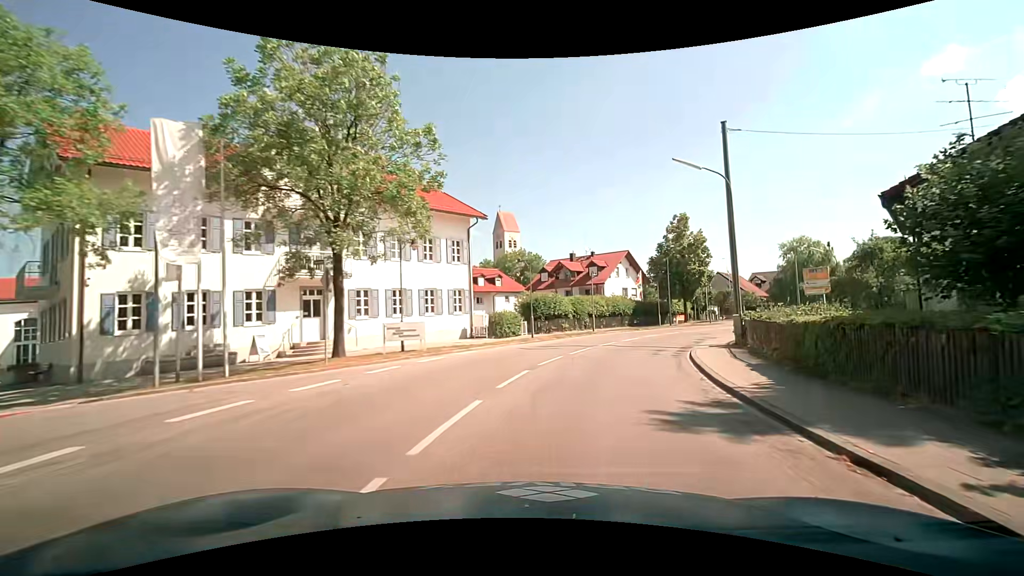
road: tertiary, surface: asphalt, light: Day
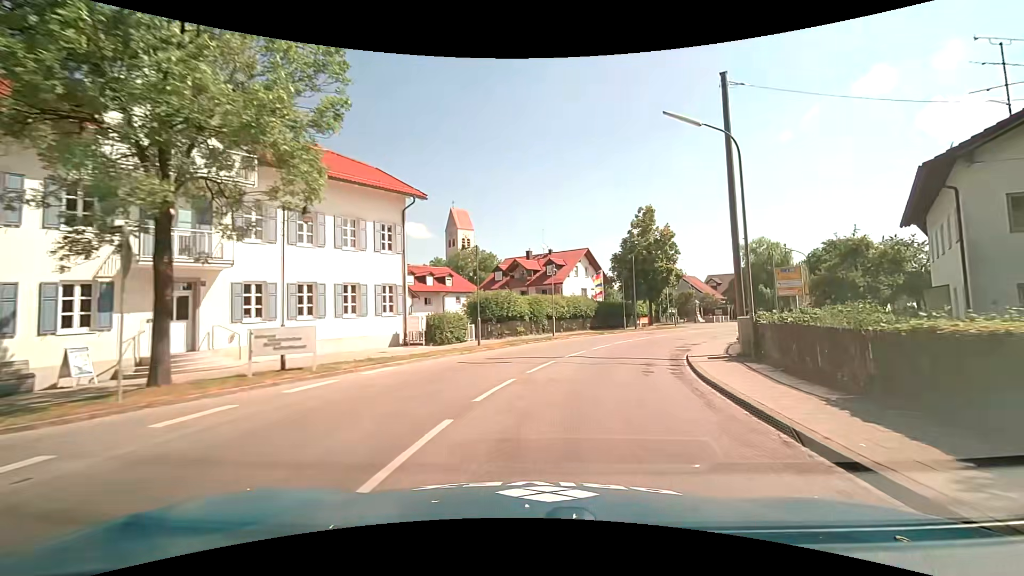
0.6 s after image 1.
(+0.2, +5.8) m; +5°
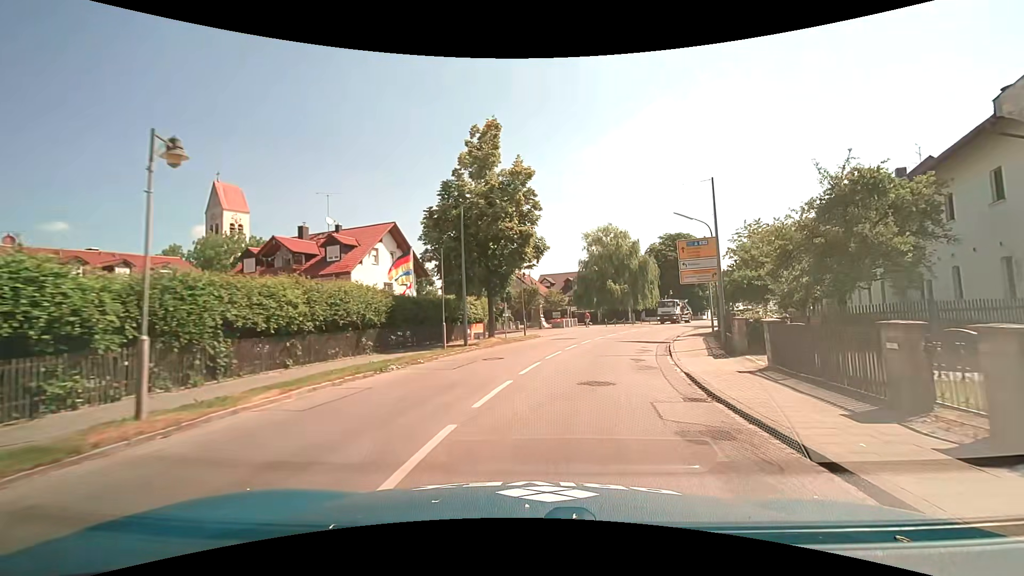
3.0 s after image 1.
(+4.0, +22.1) m; +20°
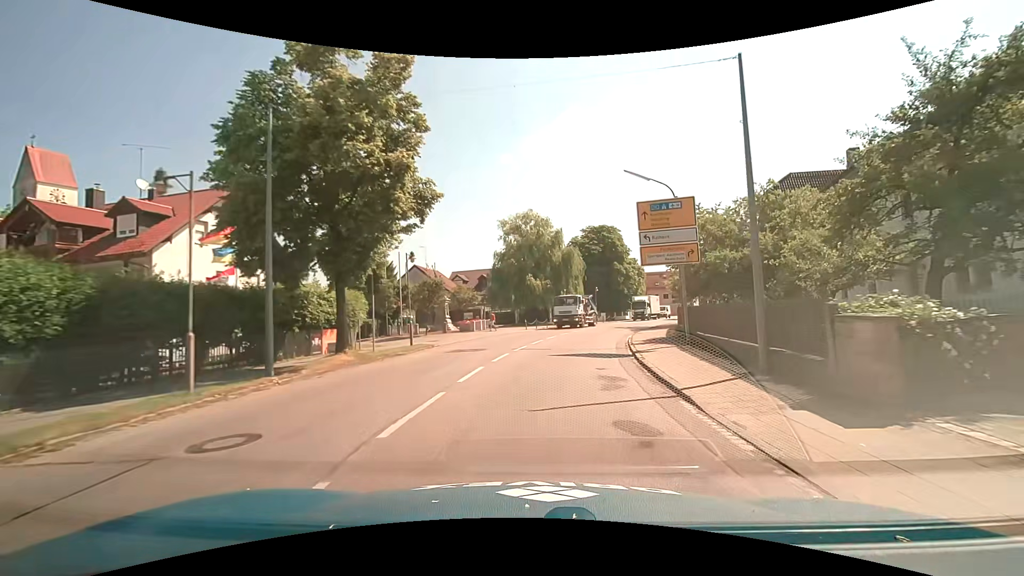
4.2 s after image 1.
(+0.9, +11.0) m; +9°
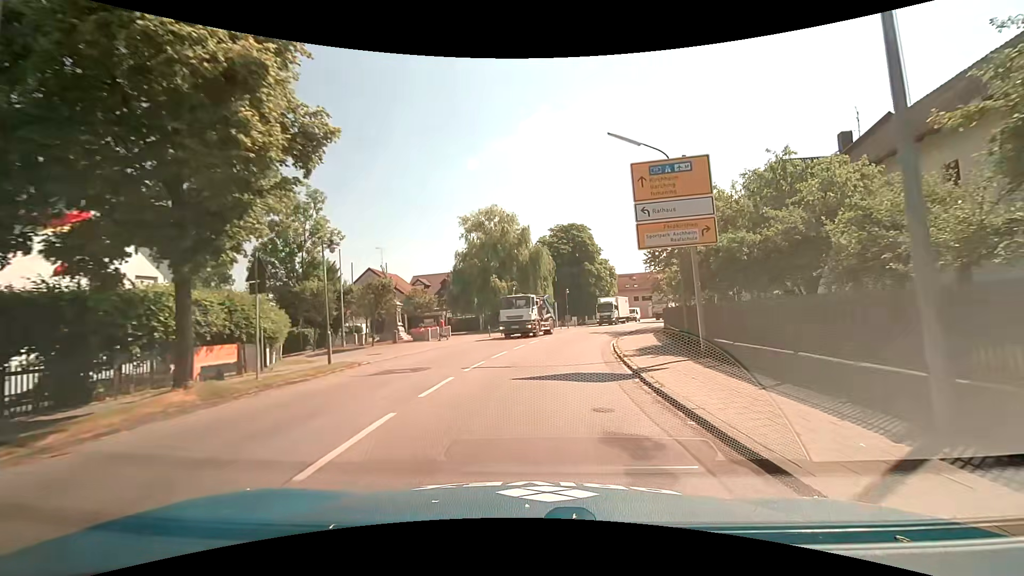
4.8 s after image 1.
(+0.2, +5.7) m; +4°
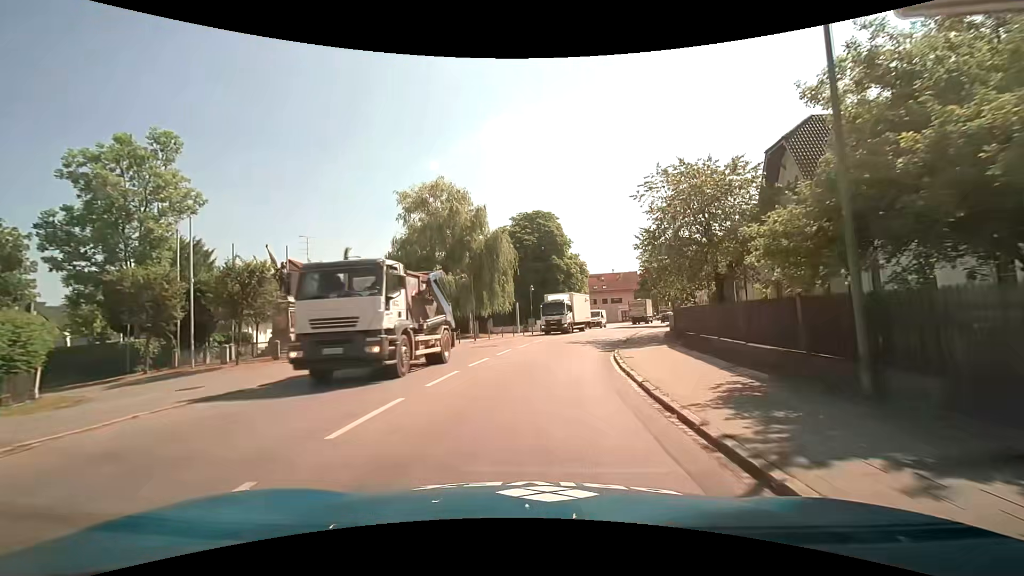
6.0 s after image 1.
(+0.4, +11.8) m; +5°
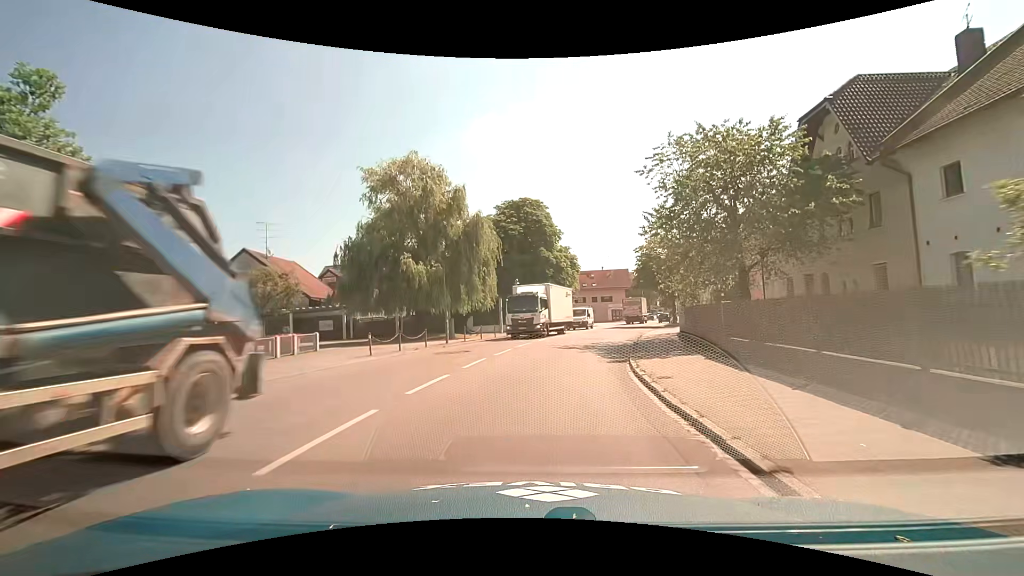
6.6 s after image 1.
(0.0, +6.0) m; 0°
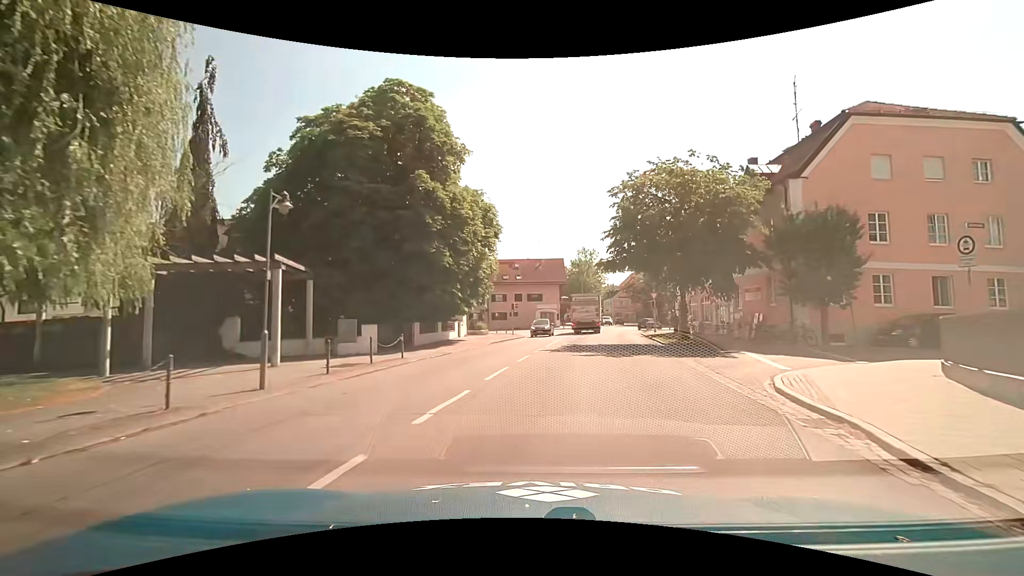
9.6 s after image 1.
(+2.9, +28.7) m; +10°
